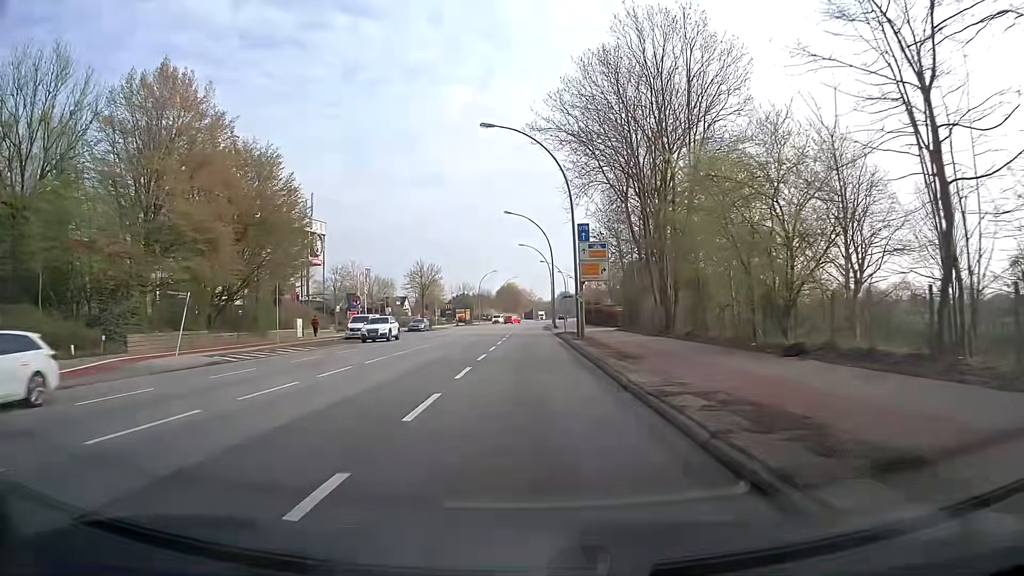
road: secondary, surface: asphalt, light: Day
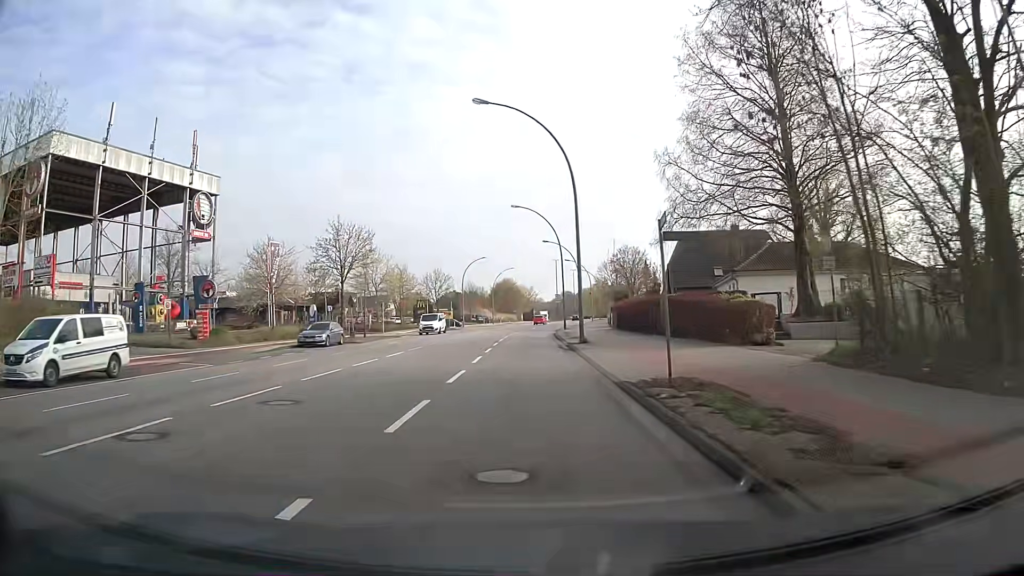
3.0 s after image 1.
(+0.3, +37.0) m; 0°
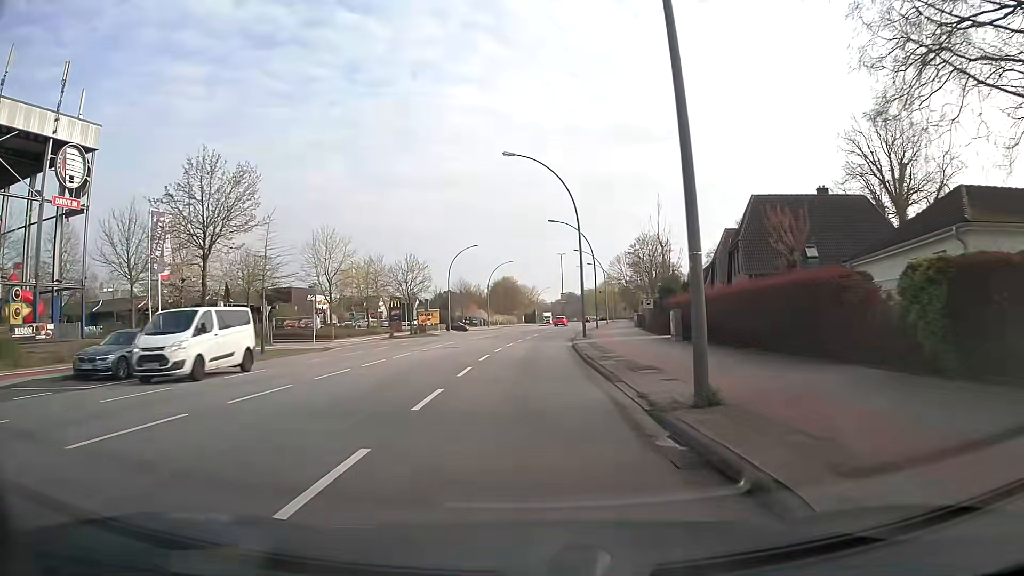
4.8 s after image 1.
(0.0, +22.1) m; 0°
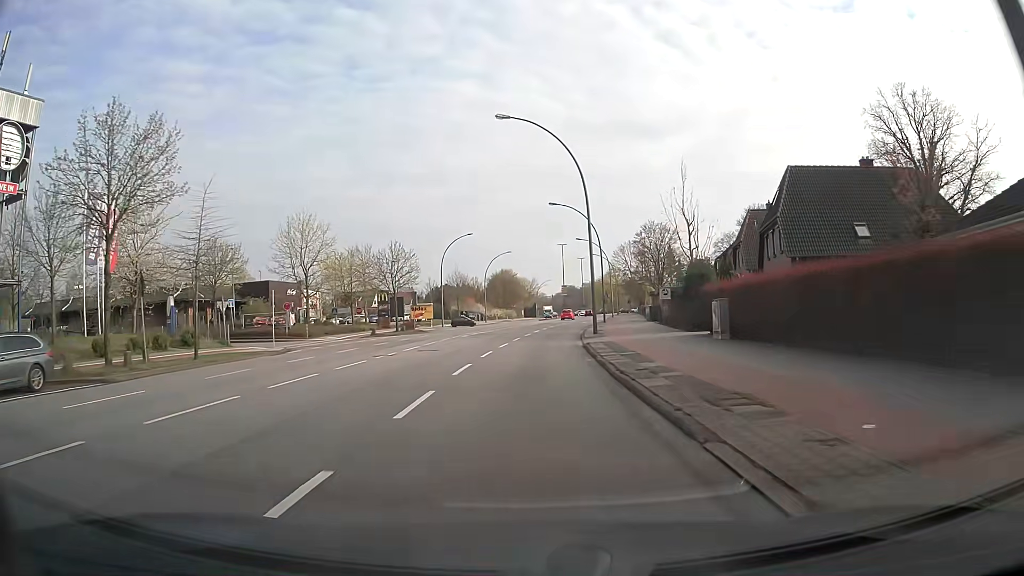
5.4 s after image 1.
(0.0, +7.4) m; 0°
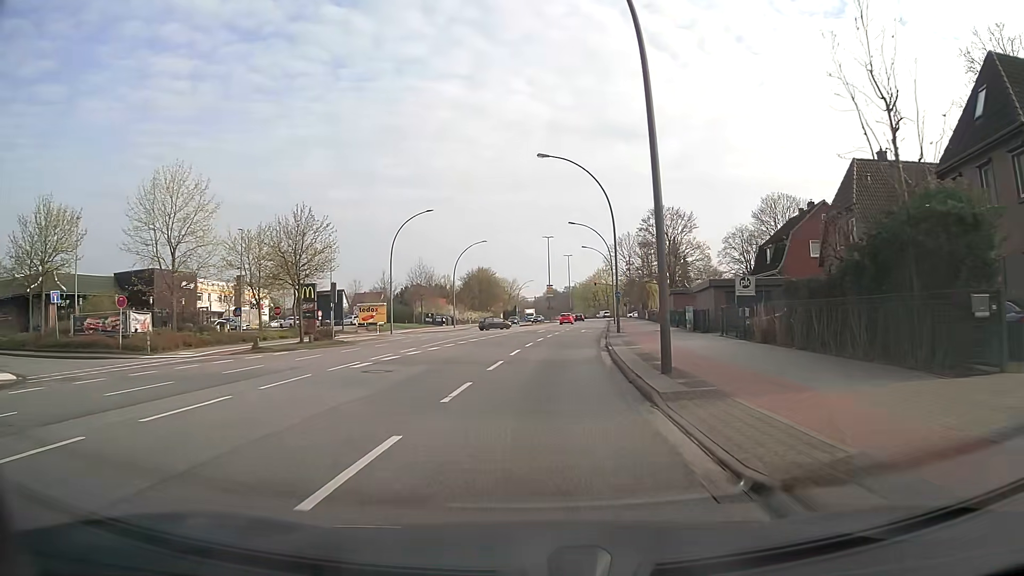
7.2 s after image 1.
(+0.1, +22.1) m; +1°
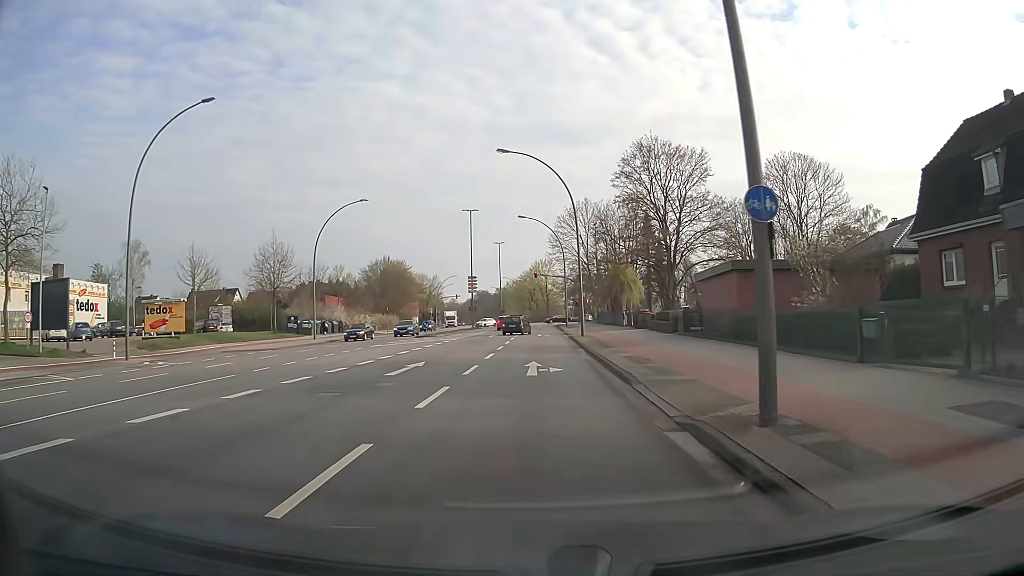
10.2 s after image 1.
(+2.1, +36.5) m; +6°
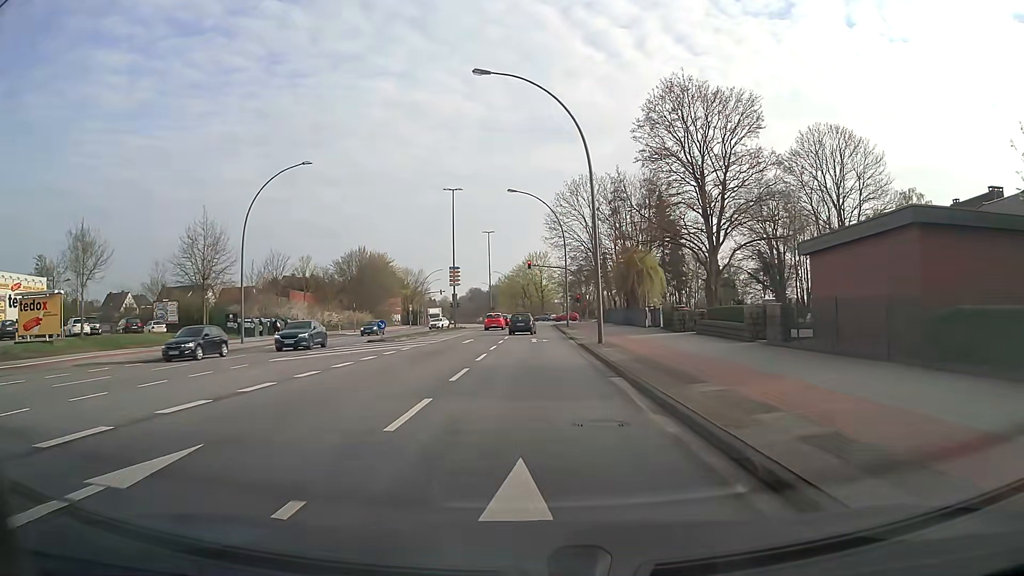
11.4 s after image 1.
(0.0, +14.3) m; 0°
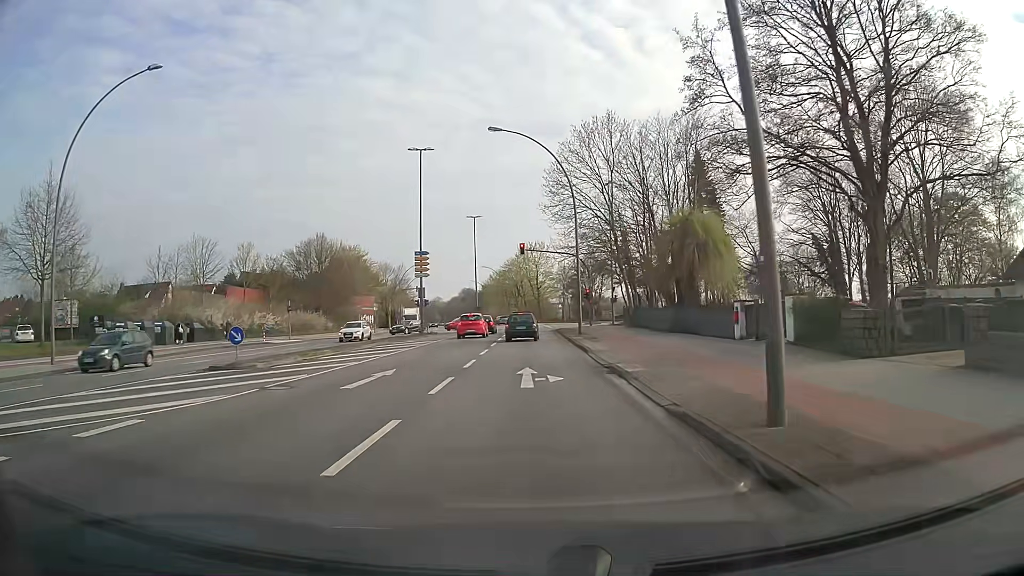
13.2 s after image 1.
(+0.2, +20.0) m; +1°
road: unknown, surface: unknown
